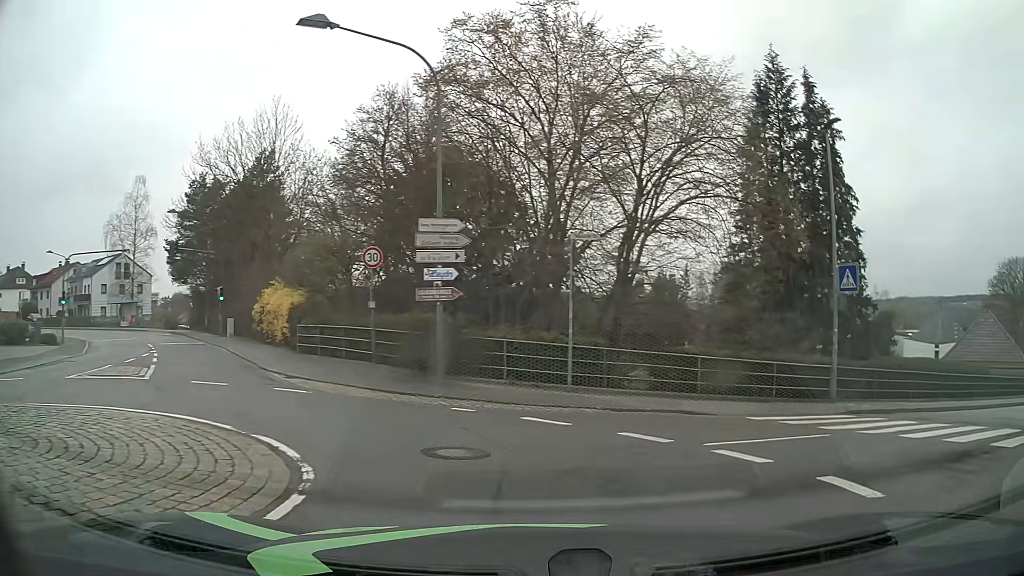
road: unclassified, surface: asphalt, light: Day
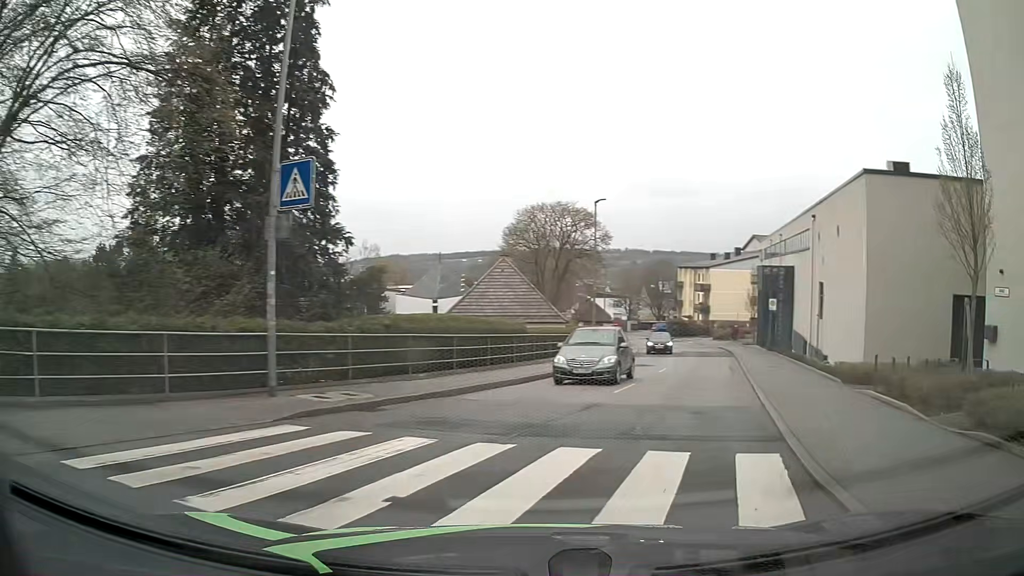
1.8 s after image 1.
(+3.2, +7.6) m; +44°
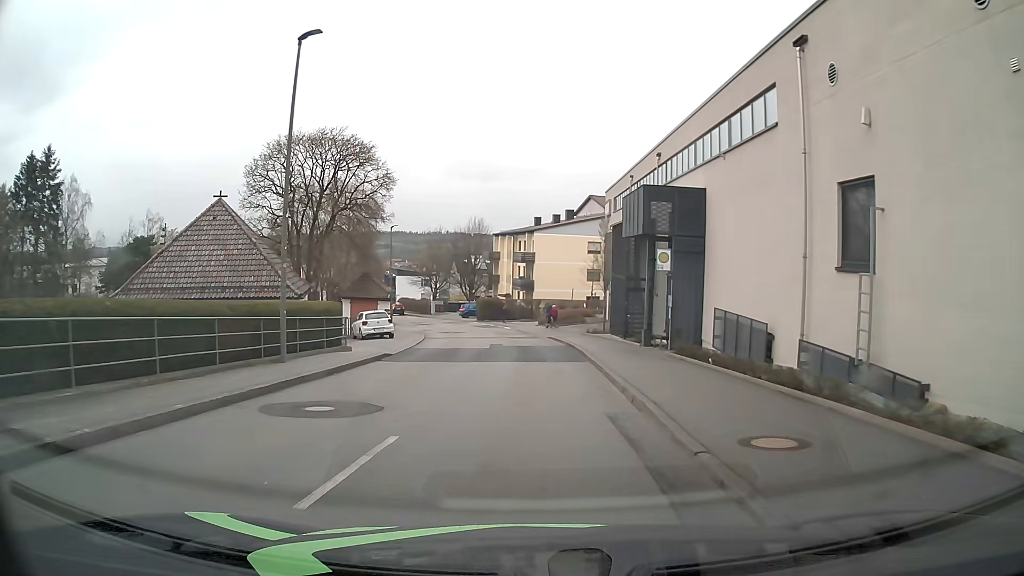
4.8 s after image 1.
(+4.6, +19.5) m; +15°
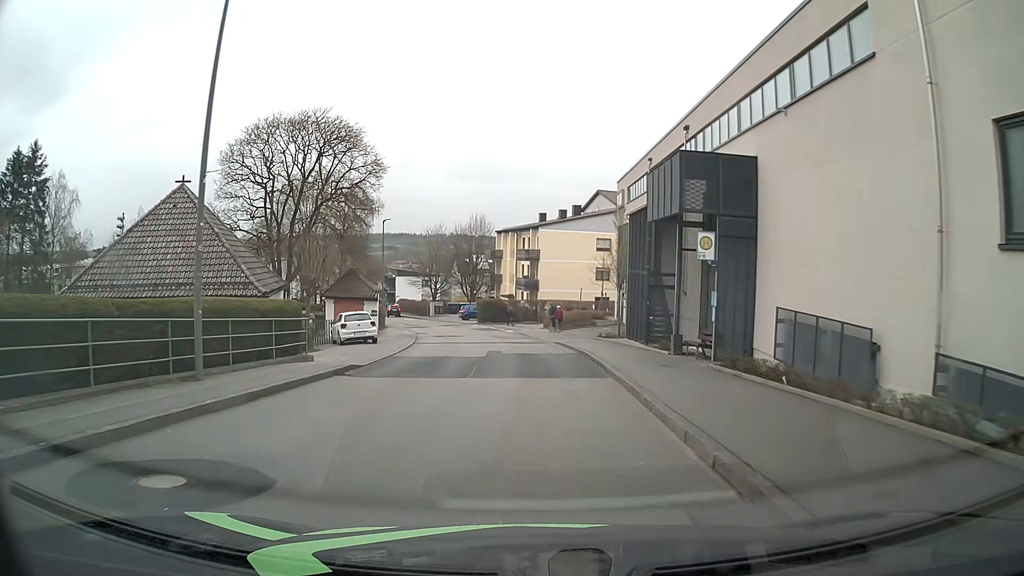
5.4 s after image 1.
(0.0, +4.7) m; 0°
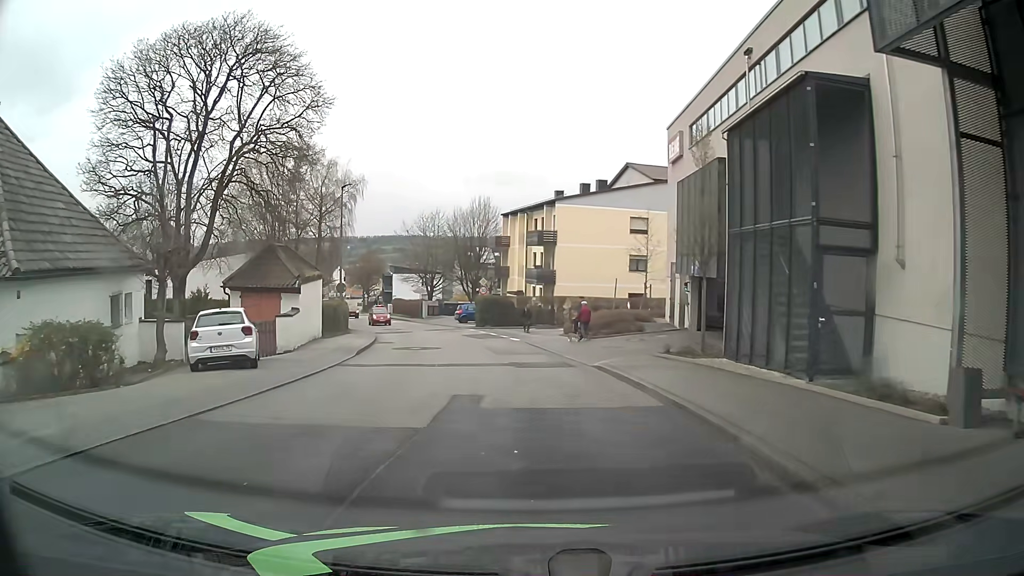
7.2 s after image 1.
(0.0, +14.6) m; -1°
(0, +10) (-1, +20) (-2, +30) (-4, +40) (-7, +49) (-11, +59) (-14, +68) (-17, +77) (-21, +87) (-24, +96) m
